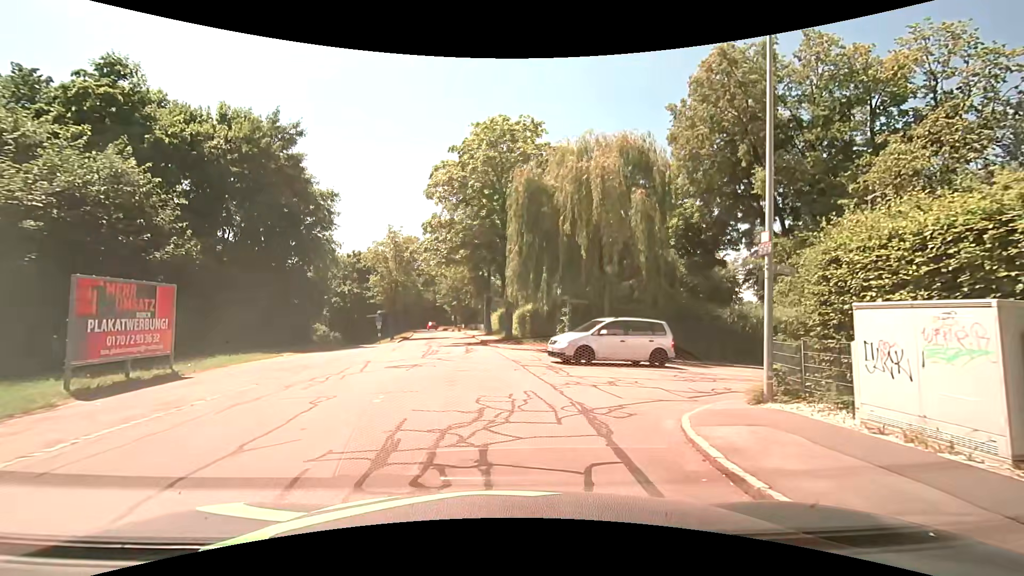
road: residential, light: Day
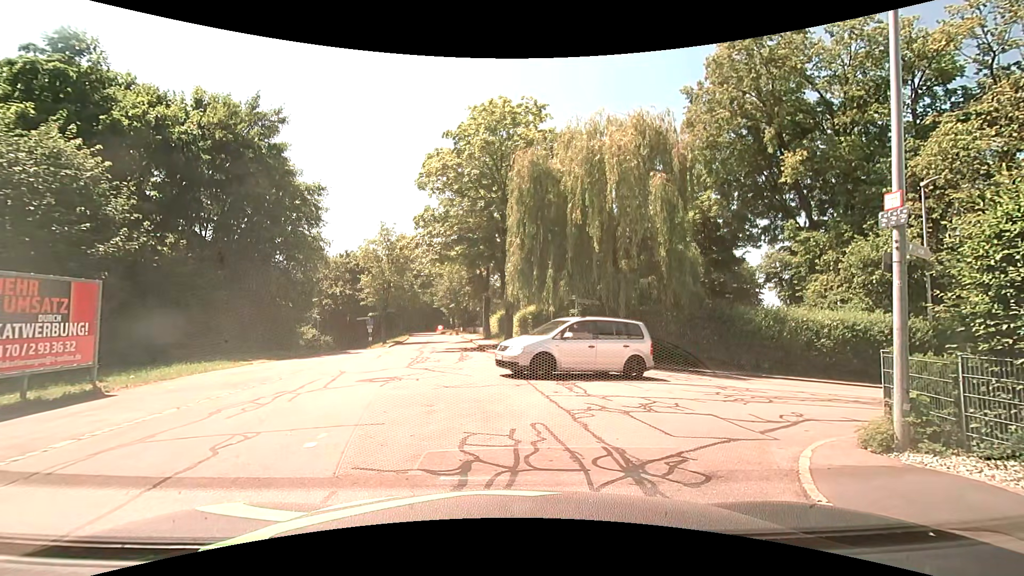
(-0.1, +2.8) m; -2°
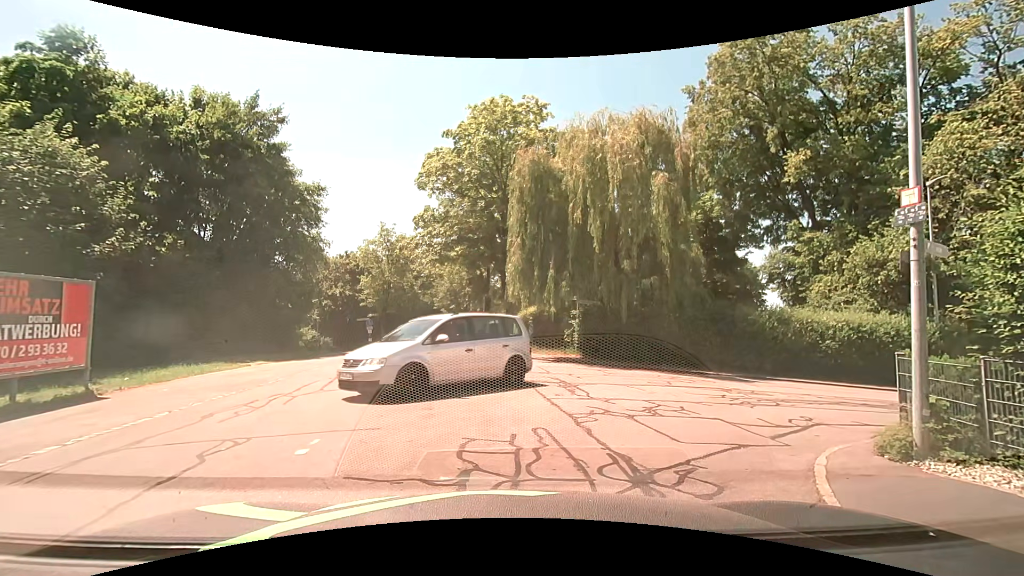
(0.0, +0.2) m; 0°
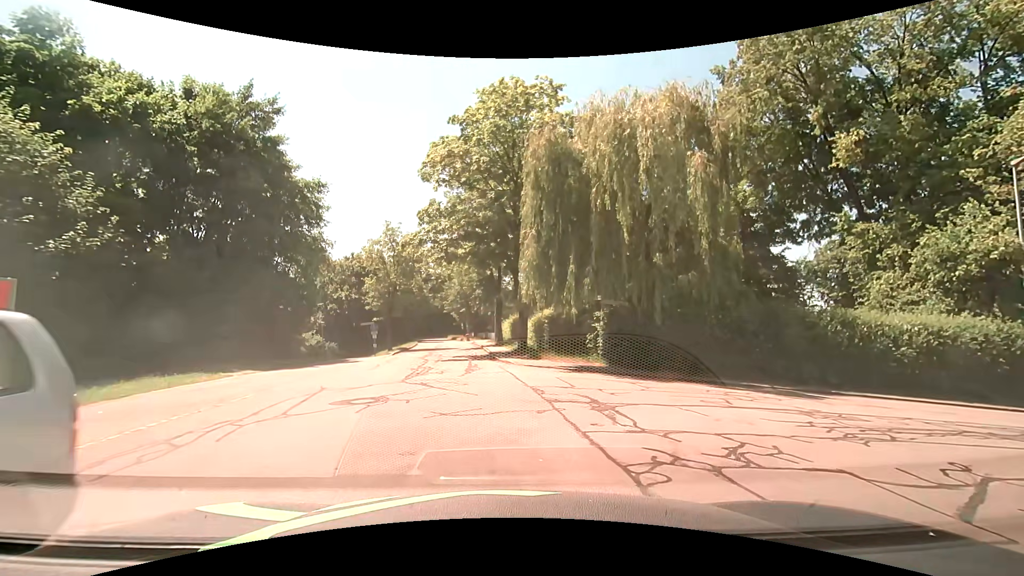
(0.0, +2.8) m; 0°
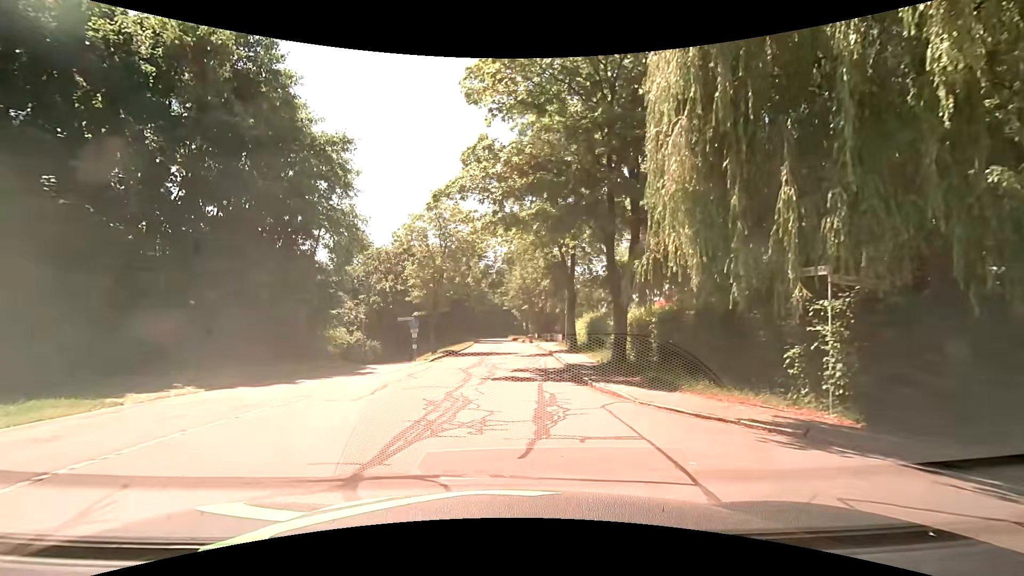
(-0.7, +9.7) m; -7°
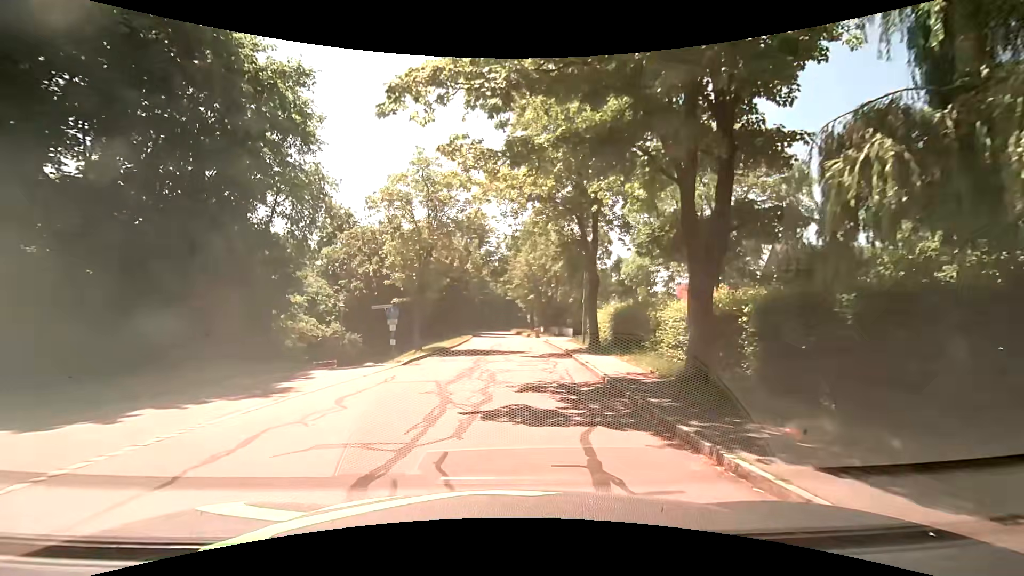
(-0.1, +7.0) m; -1°
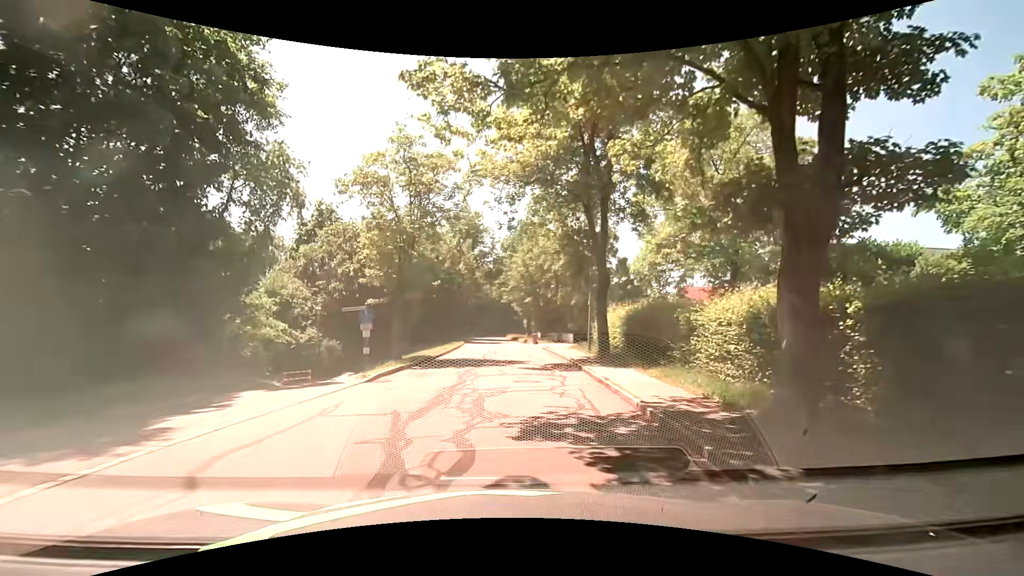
(0.0, +3.8) m; +1°
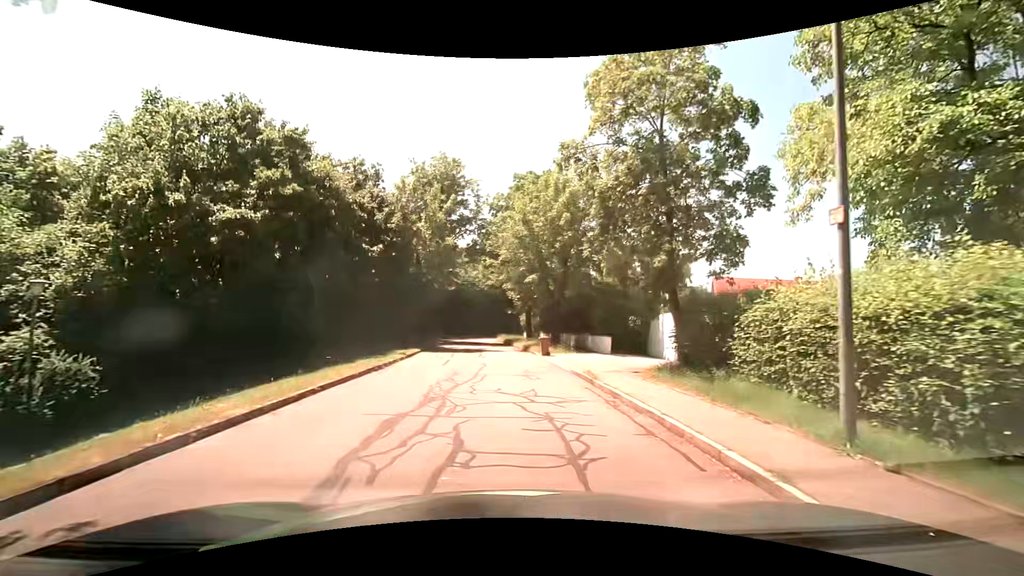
(+0.4, +20.4) m; +1°
(0, +10) (-1, +20) (-1, +30) (-2, +40) (-2, +50) (-3, +60) (-2, +70) (0, +80) (+4, +89) (+8, +98) m
